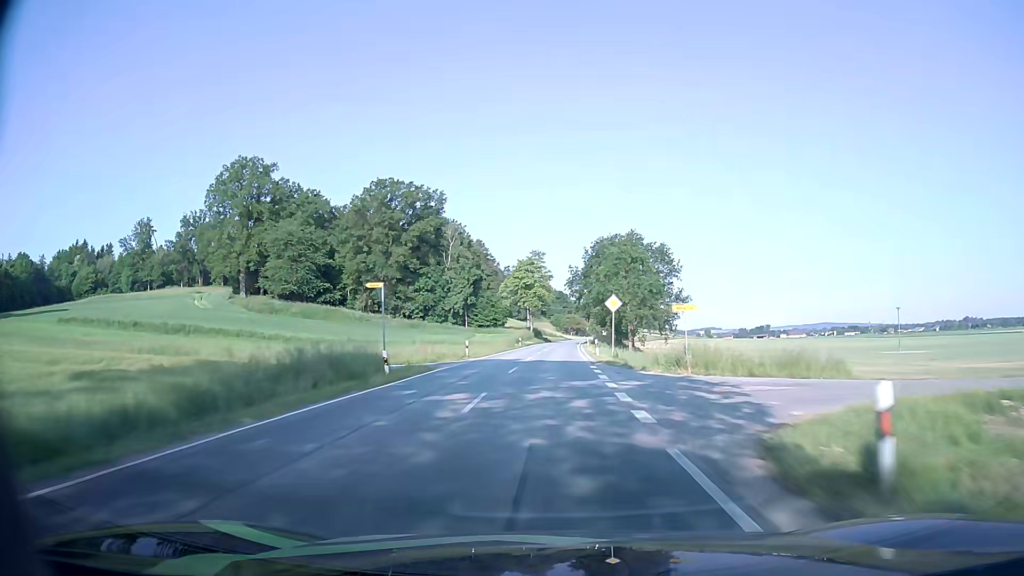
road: secondary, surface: asphalt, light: Day
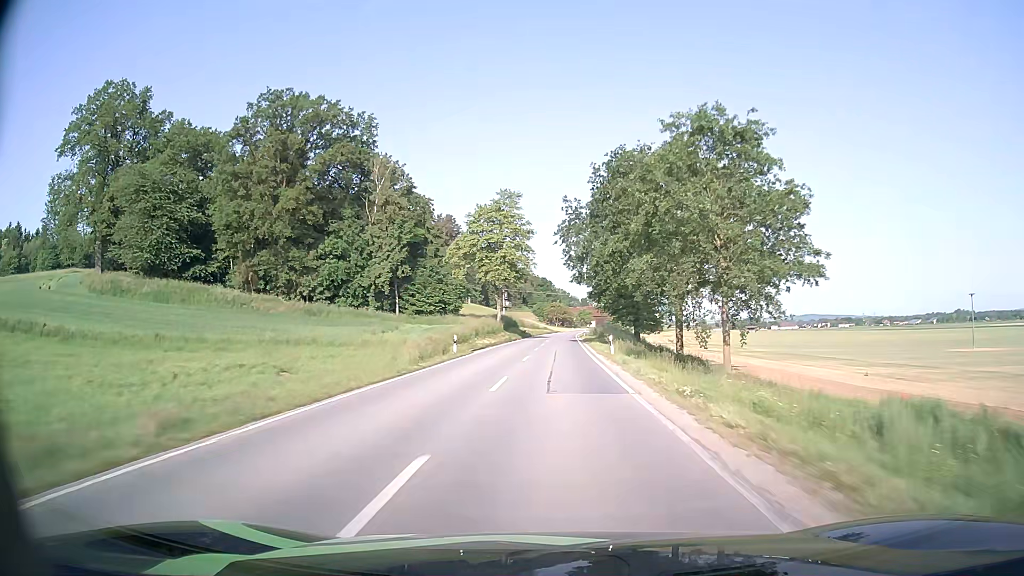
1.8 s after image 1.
(-0.5, +42.6) m; 0°
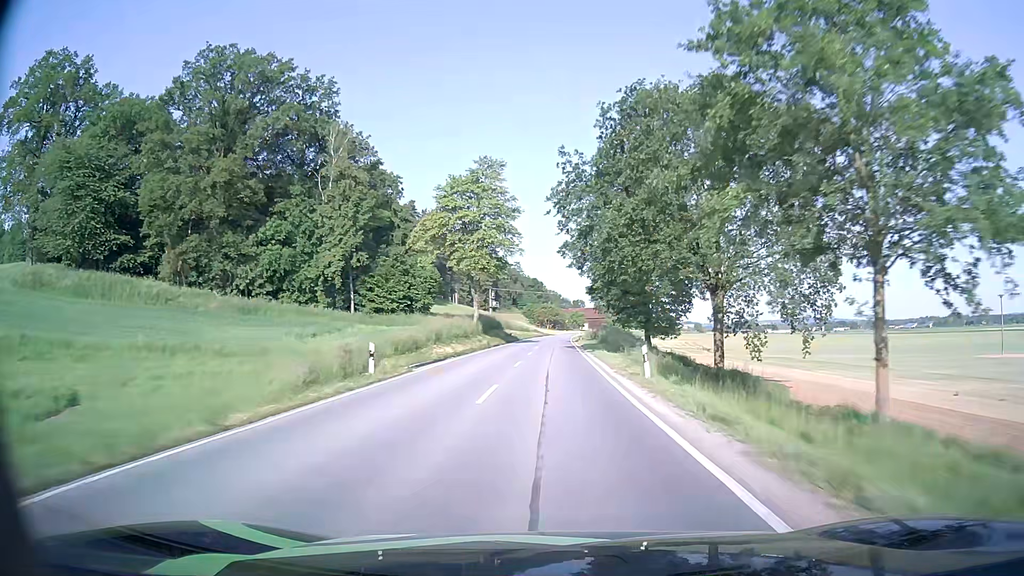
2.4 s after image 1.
(+0.1, +14.1) m; +1°
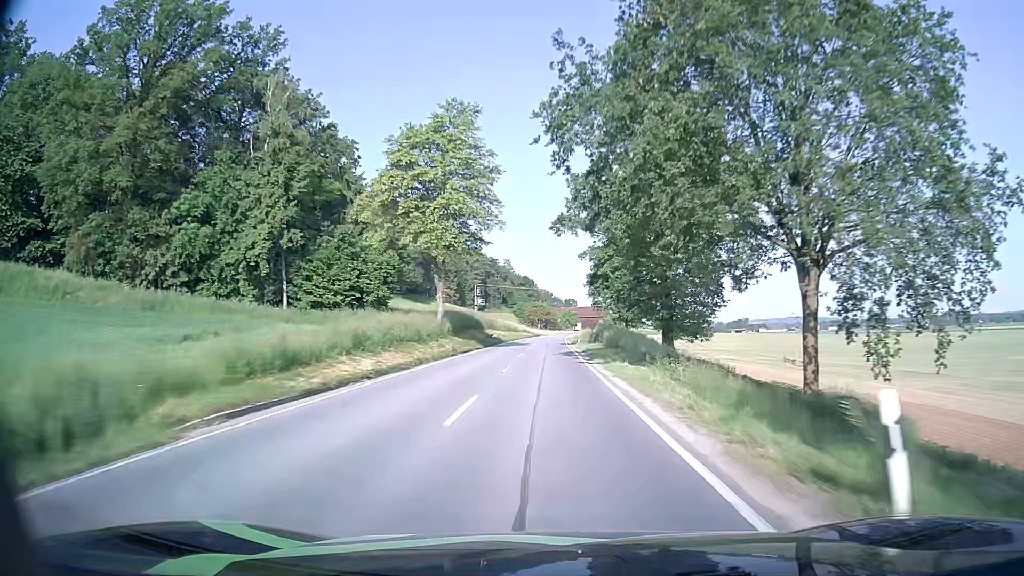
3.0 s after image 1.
(+0.1, +14.1) m; +1°
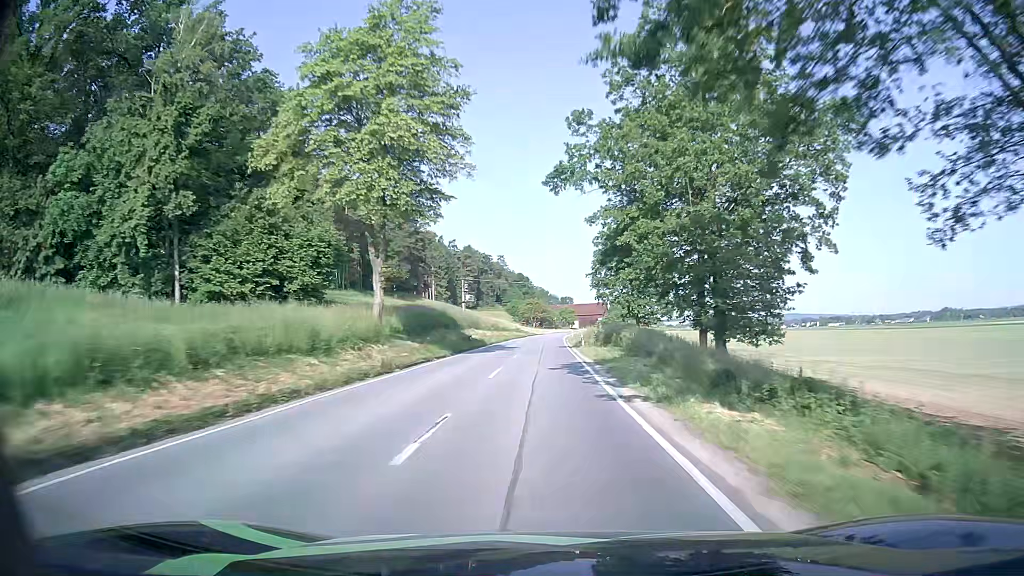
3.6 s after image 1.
(+0.1, +14.1) m; +1°
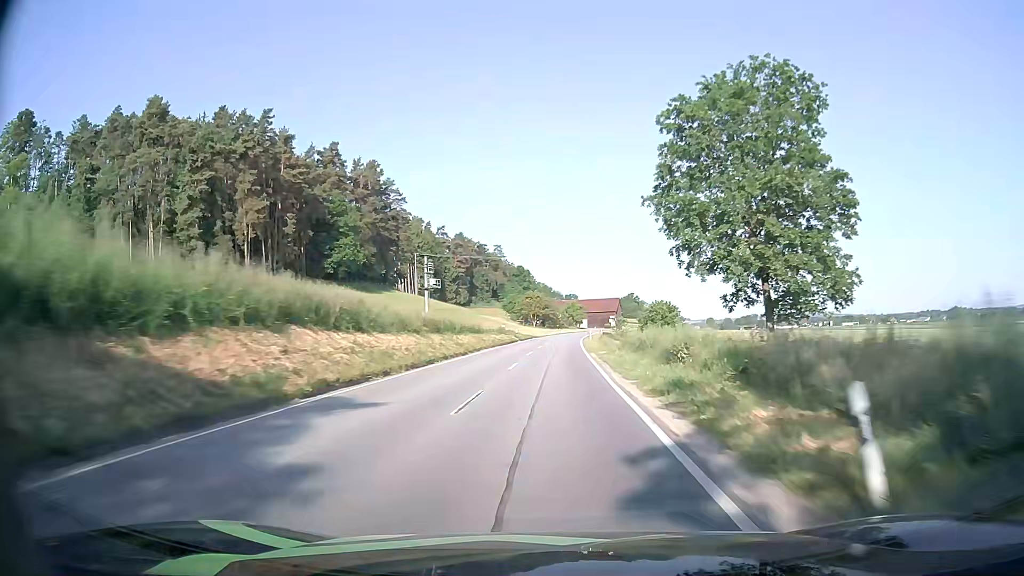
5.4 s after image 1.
(-0.1, +42.1) m; -1°
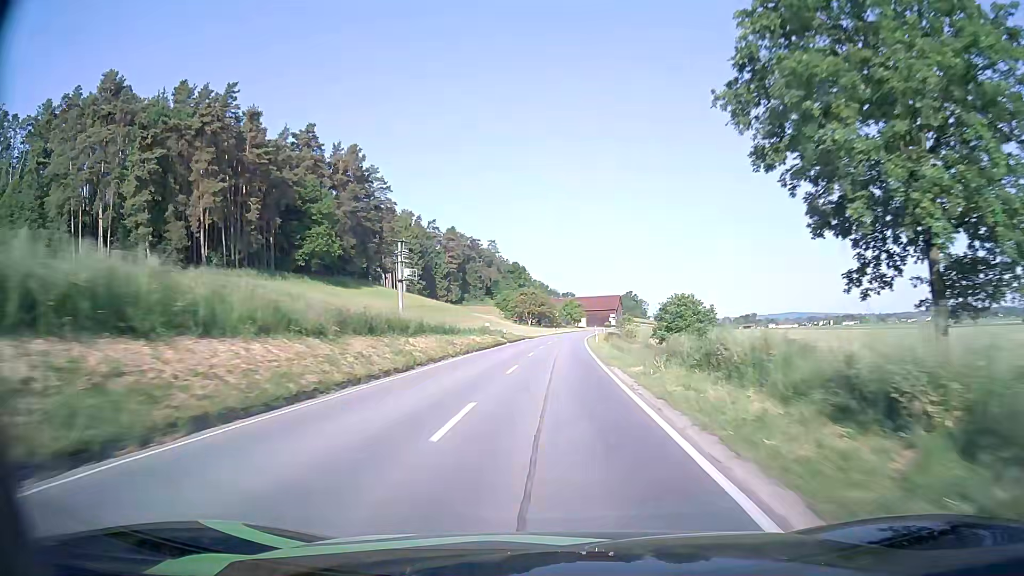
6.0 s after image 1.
(+0.1, +13.8) m; 0°
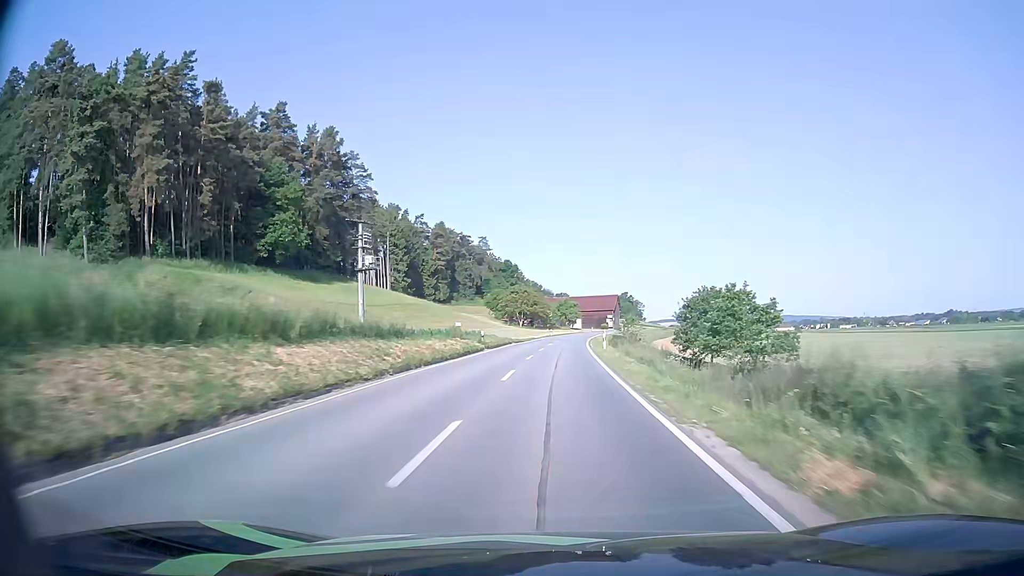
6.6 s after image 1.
(+0.1, +13.7) m; +1°
(0, +10) (0, +20) (0, +30) (0, +40) (+1, +50) (+2, +60) (+2, +70) (+3, +80) (+4, +90) (+5, +100) m
